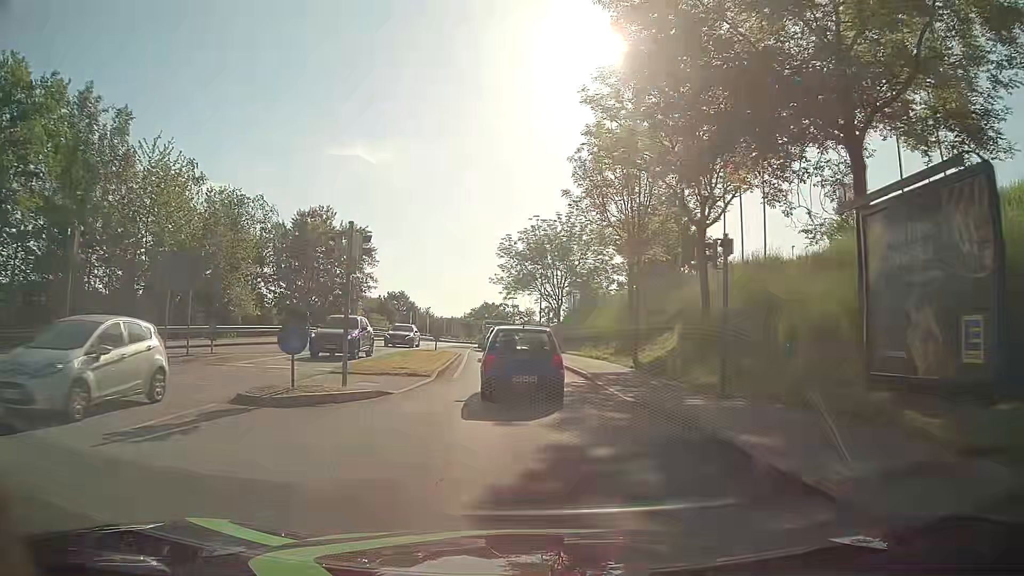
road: tertiary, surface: asphalt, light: Day
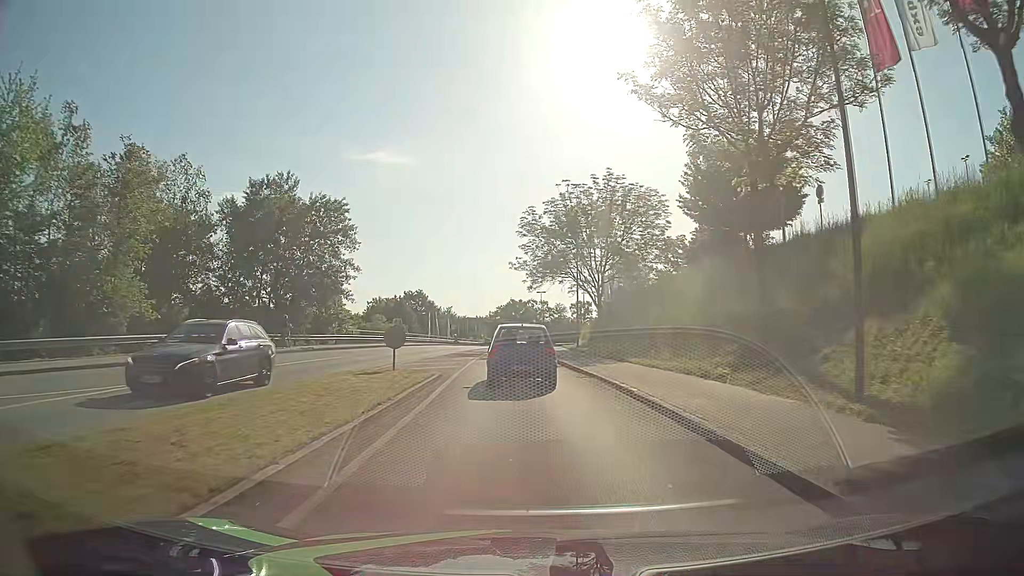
(-0.2, +16.3) m; -2°
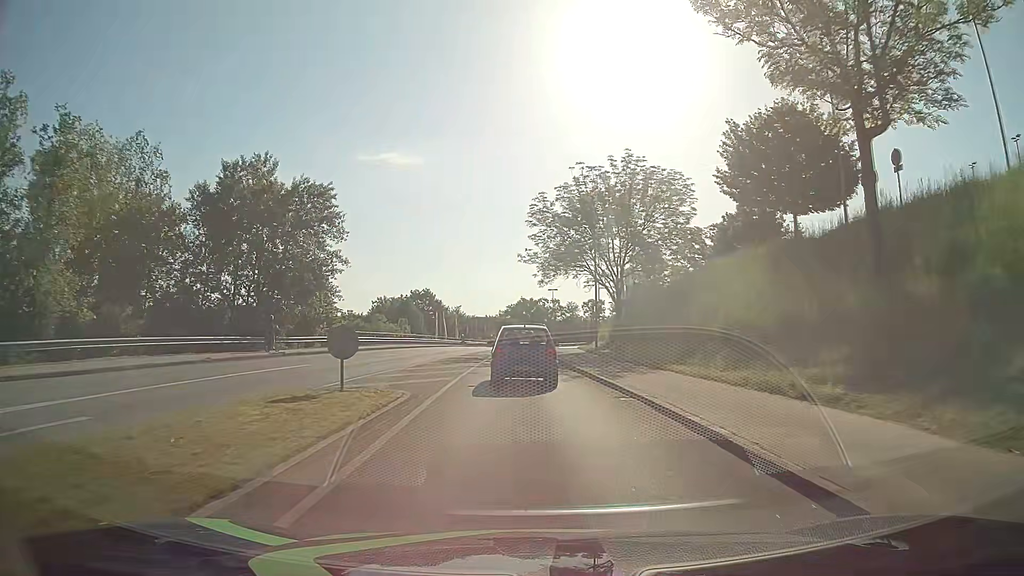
(0.0, +6.0) m; -1°
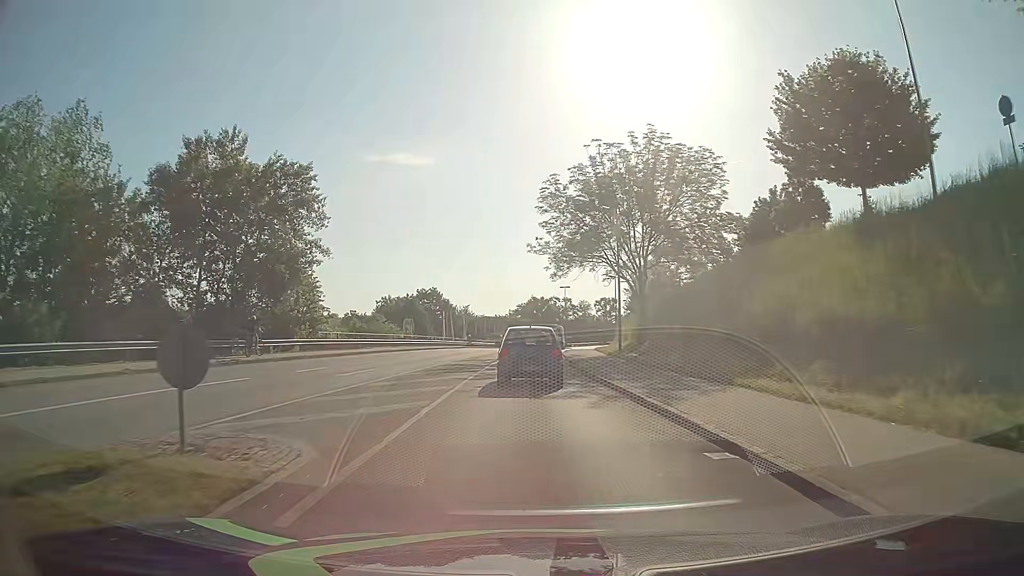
(-0.1, +6.2) m; -2°
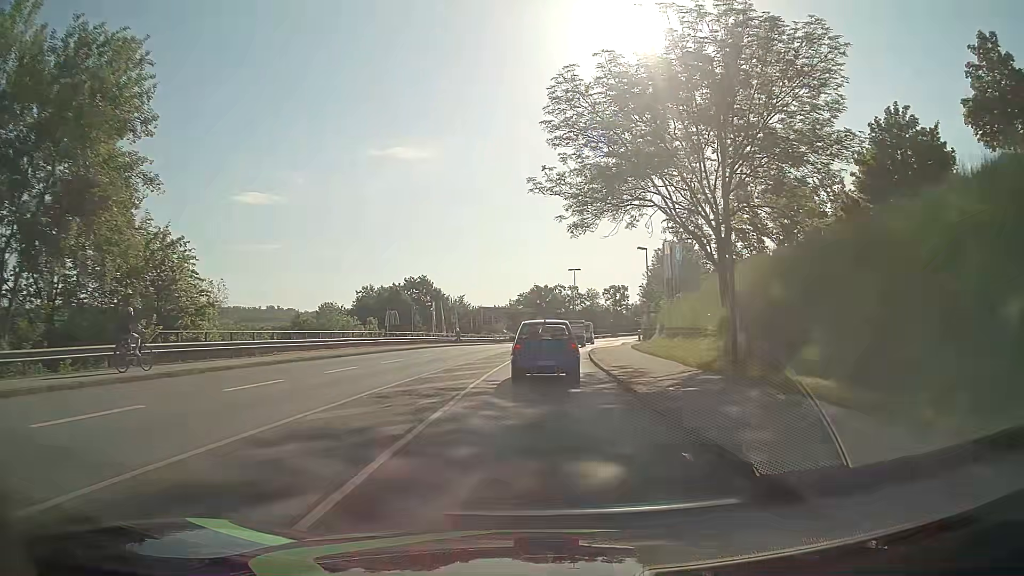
(-0.1, +18.8) m; 0°
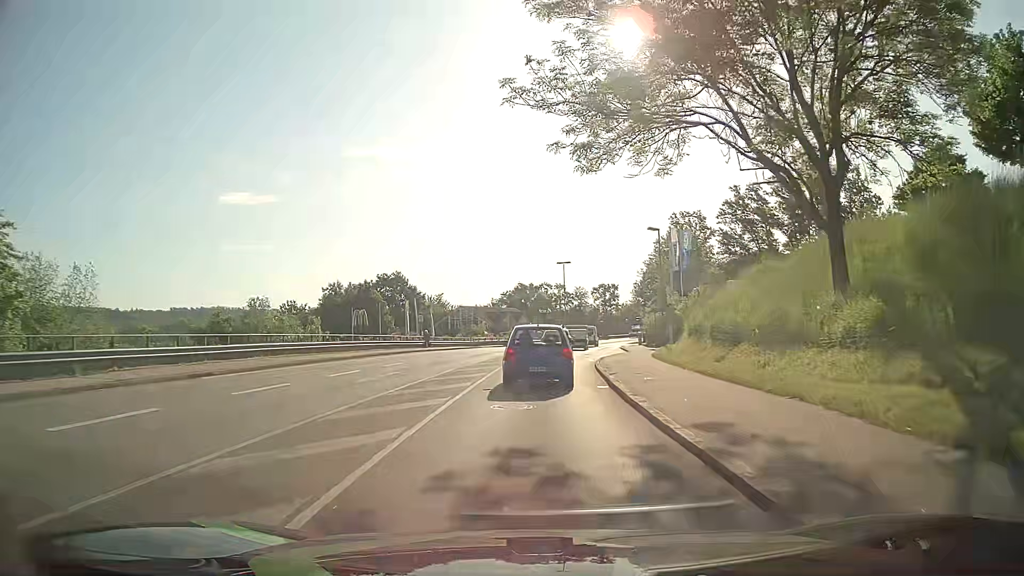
(+0.2, +11.8) m; +2°
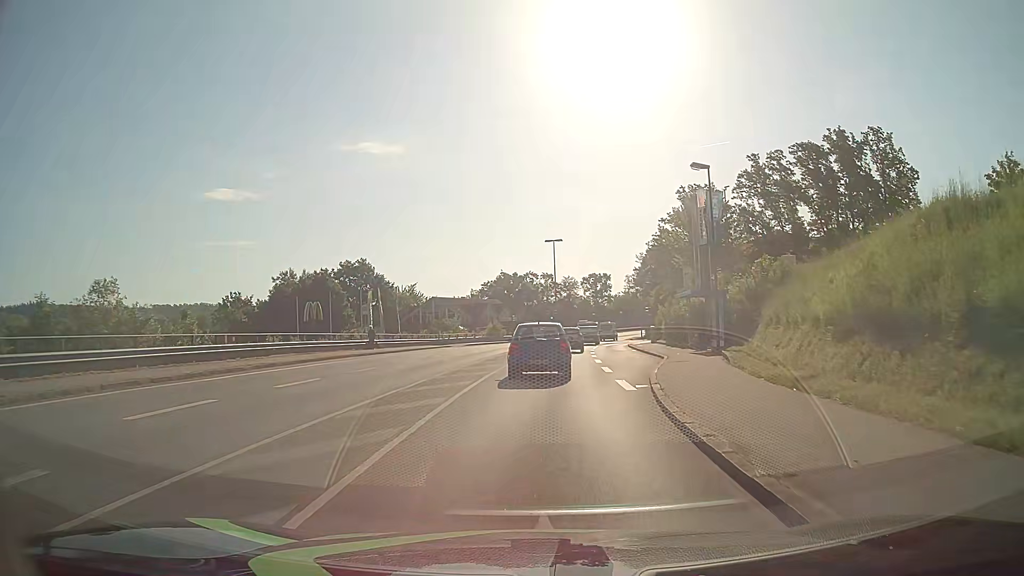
(+0.1, +16.1) m; +1°
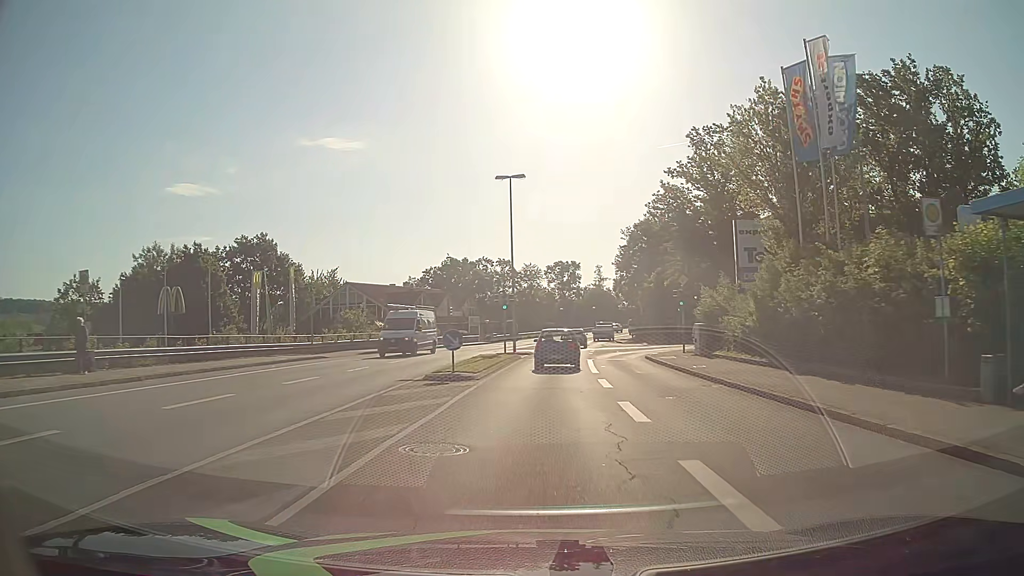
(+1.0, +28.4) m; +4°
